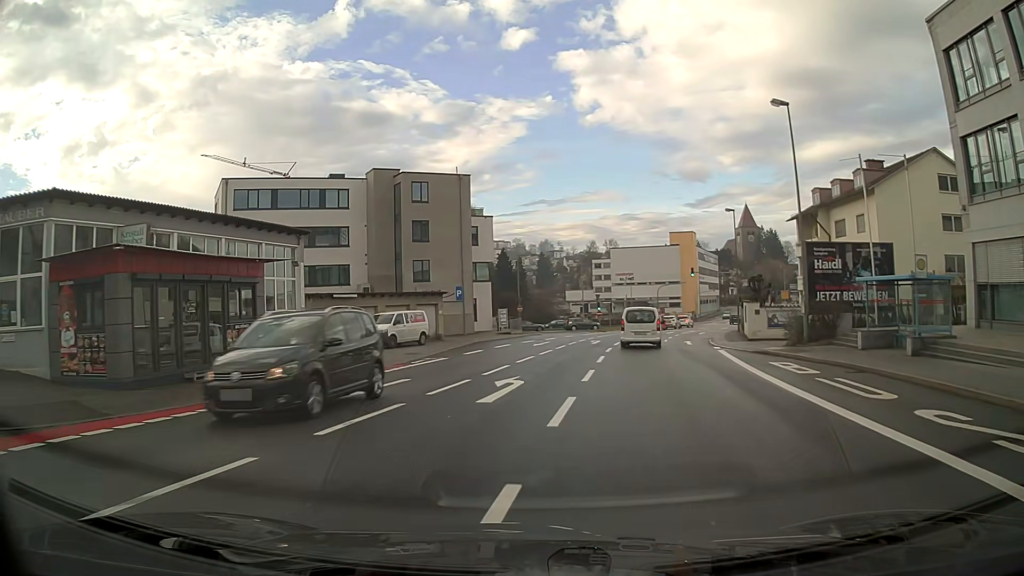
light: Day
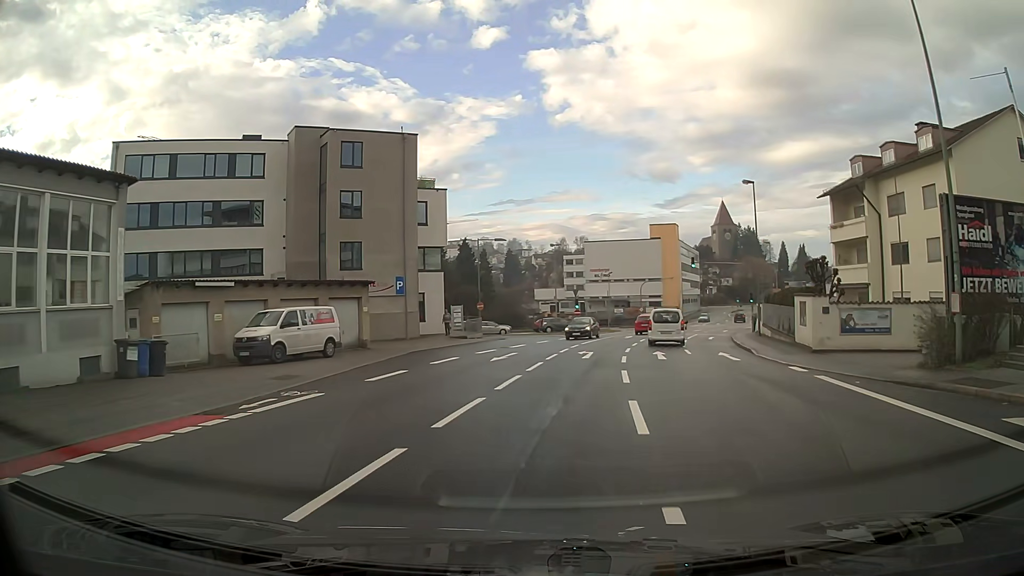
(+0.3, +12.6) m; +3°
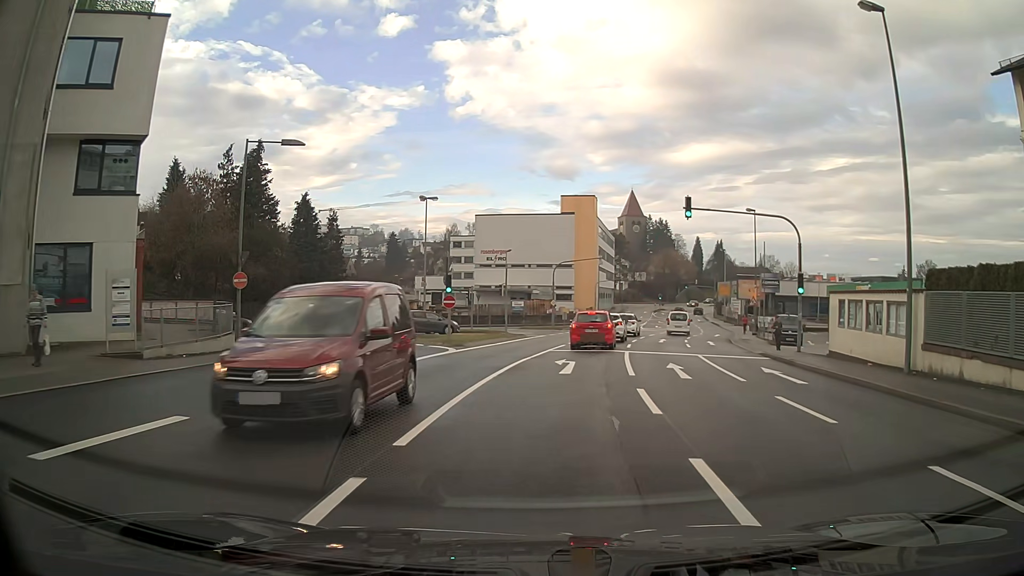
(+2.4, +28.4) m; +9°
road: tertiary_link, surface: asphalt
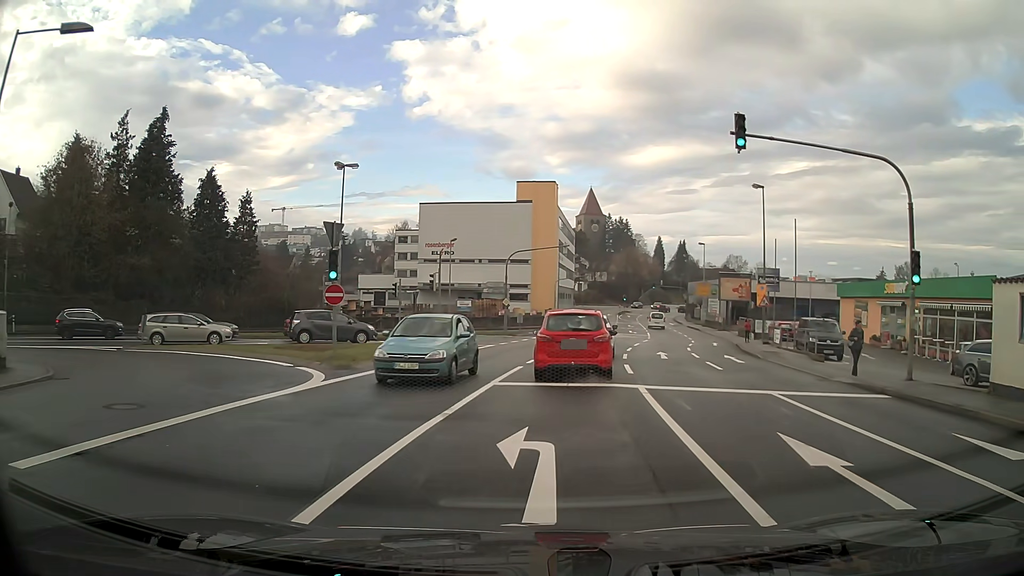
(+0.4, +11.9) m; +4°
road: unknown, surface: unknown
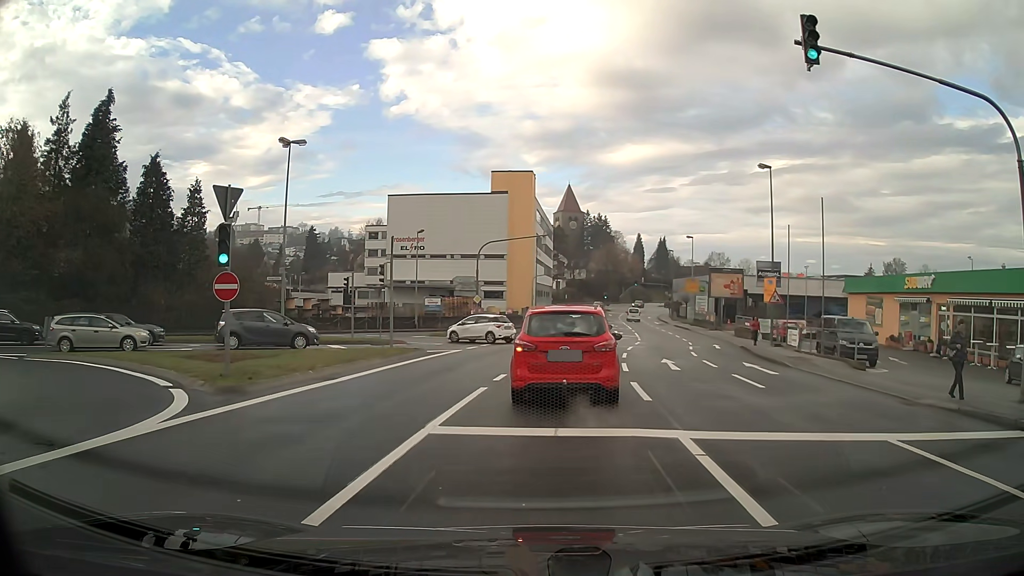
(+0.1, +5.6) m; +2°
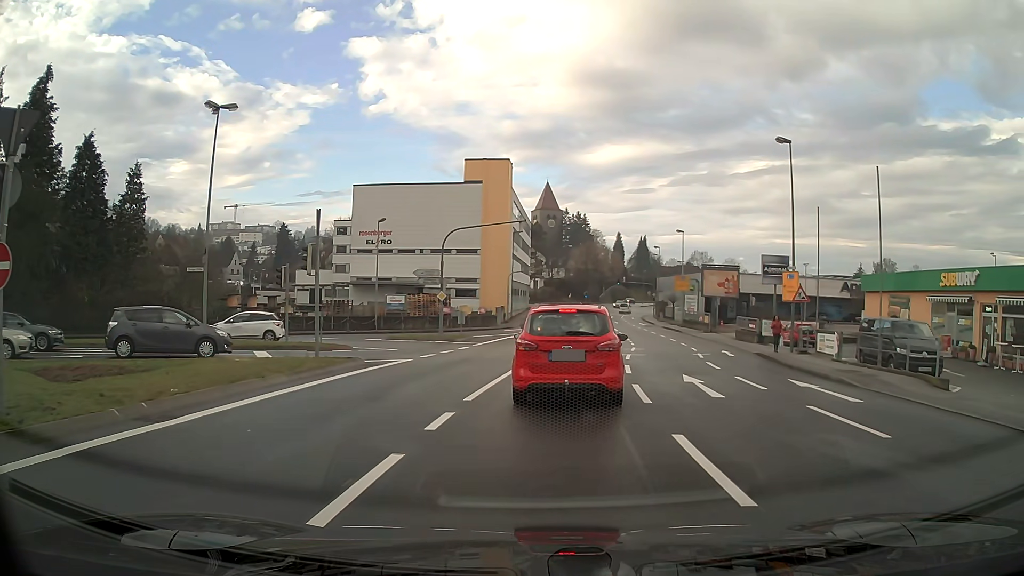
(+0.1, +6.4) m; +2°
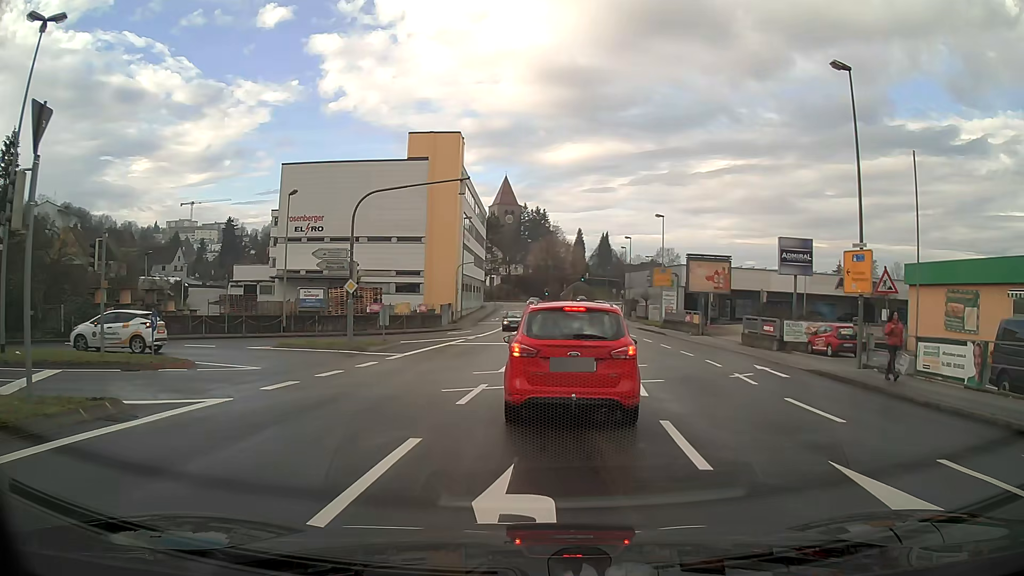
(+0.4, +10.9) m; +4°
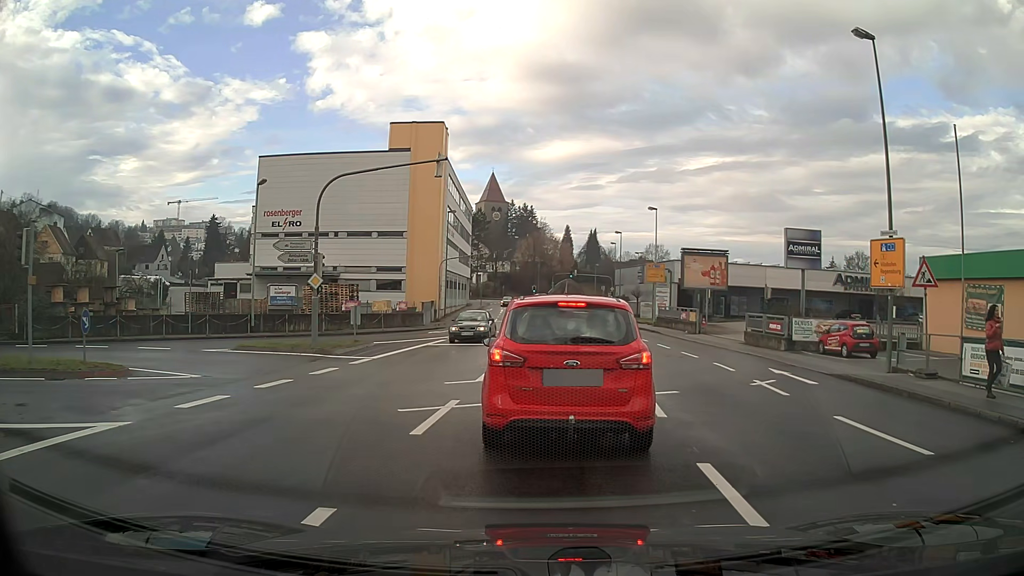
(0.0, +2.7) m; +1°
(0, +10) (-7, +17) (-17, +17) (-24, +11) (-30, +3) (-36, -6) (-41, -14) (-46, -23) (-51, -31) (-57, -40) m
